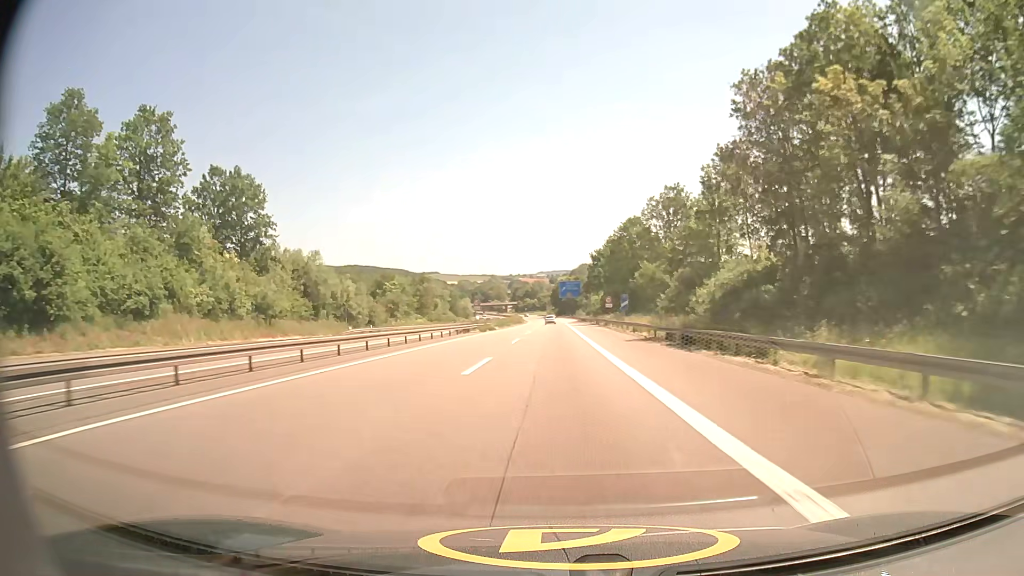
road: motorway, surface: asphalt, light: Day
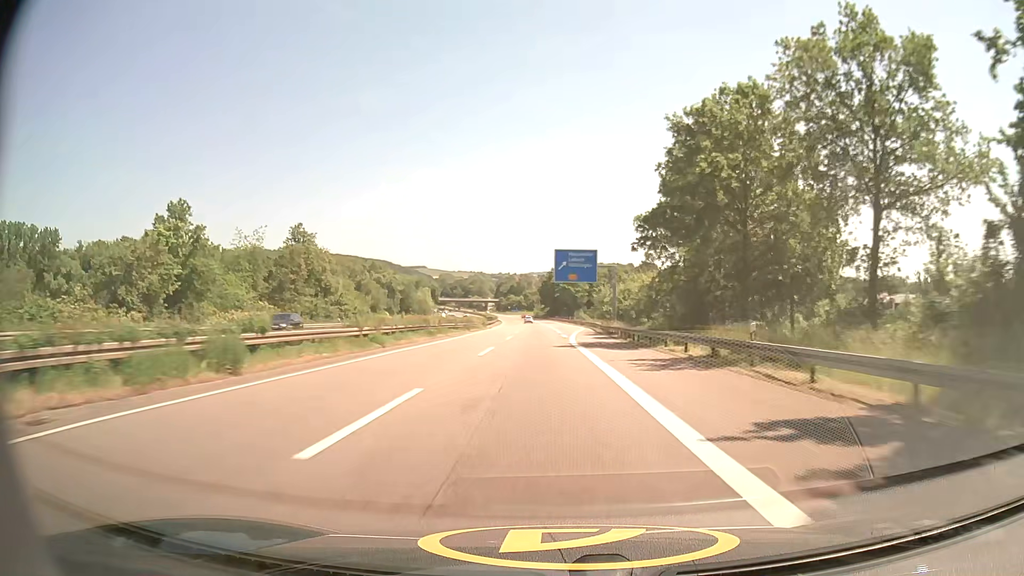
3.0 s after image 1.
(+0.3, +80.5) m; +1°
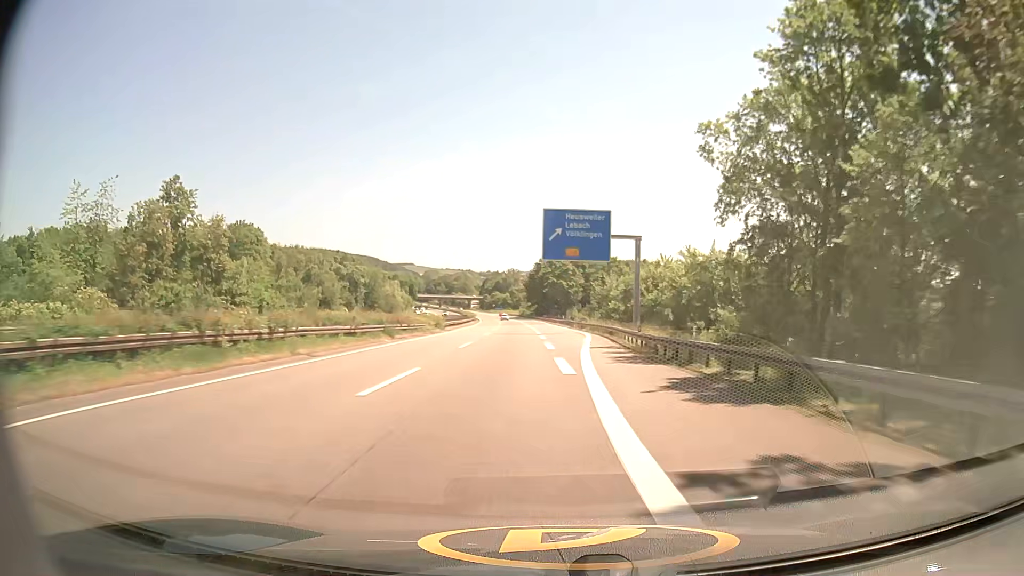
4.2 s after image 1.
(+0.4, +30.5) m; +1°
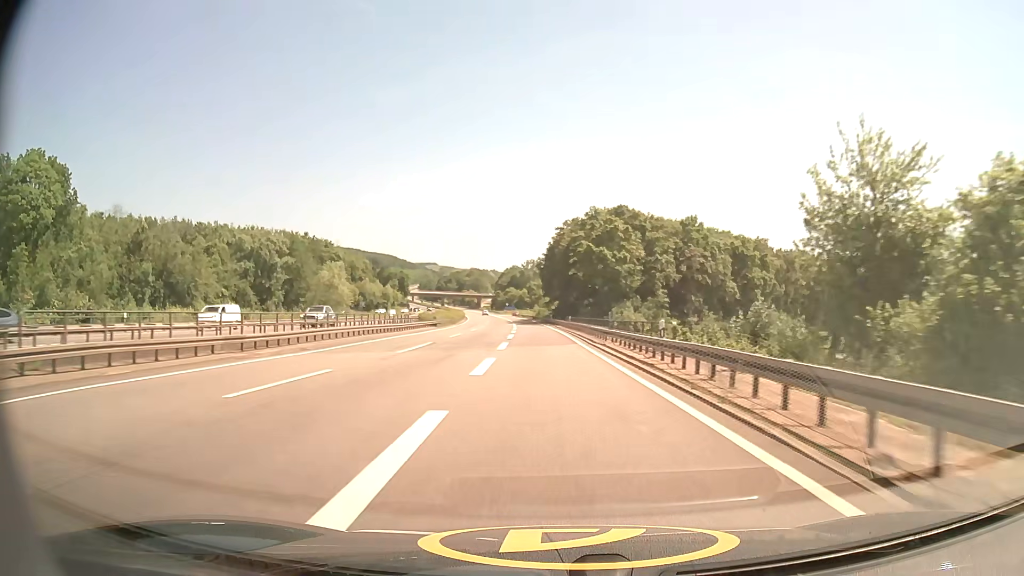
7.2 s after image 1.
(-0.2, +72.2) m; -2°
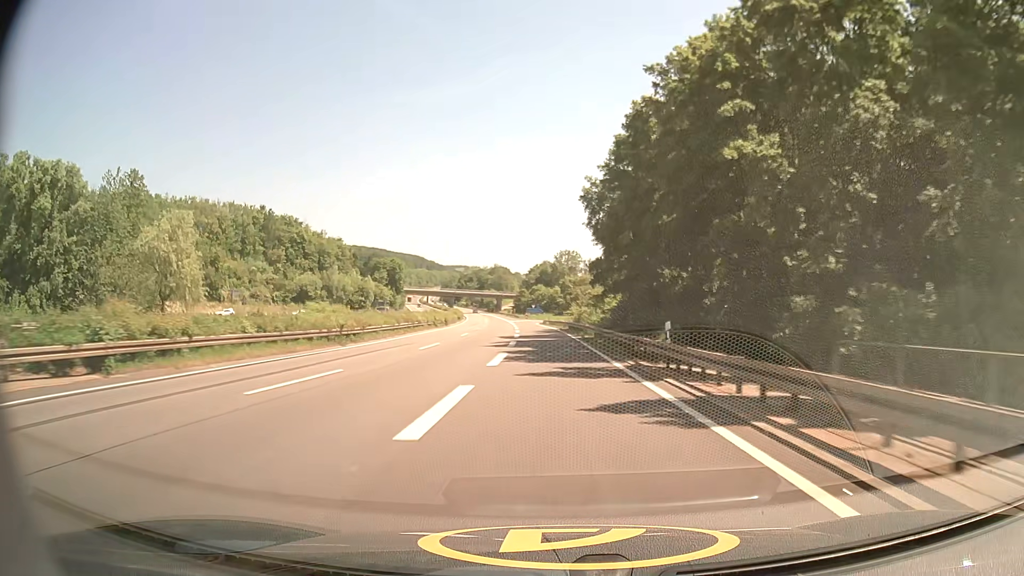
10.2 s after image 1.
(-2.1, +67.7) m; -3°
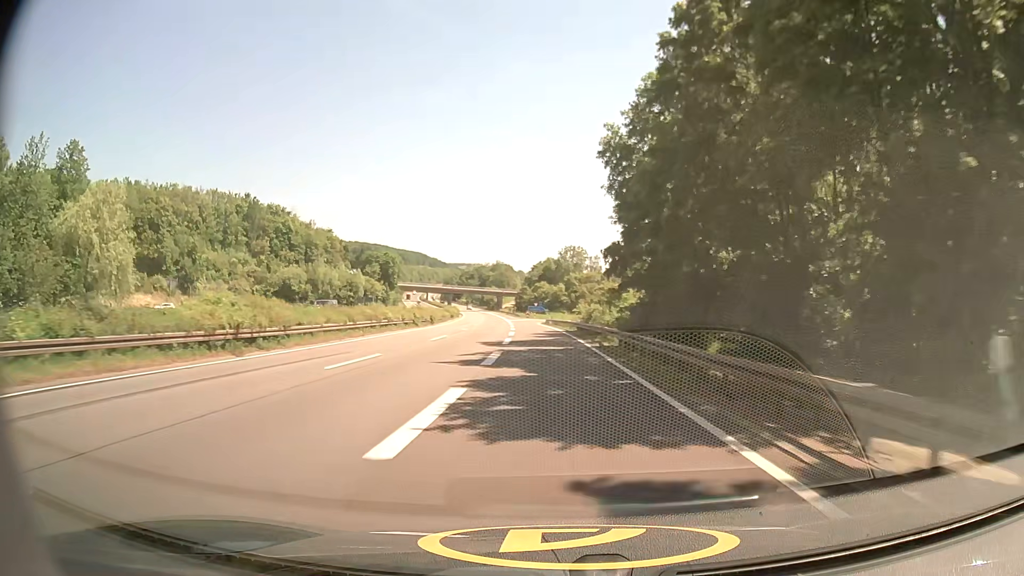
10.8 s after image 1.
(0.0, +13.0) m; 0°
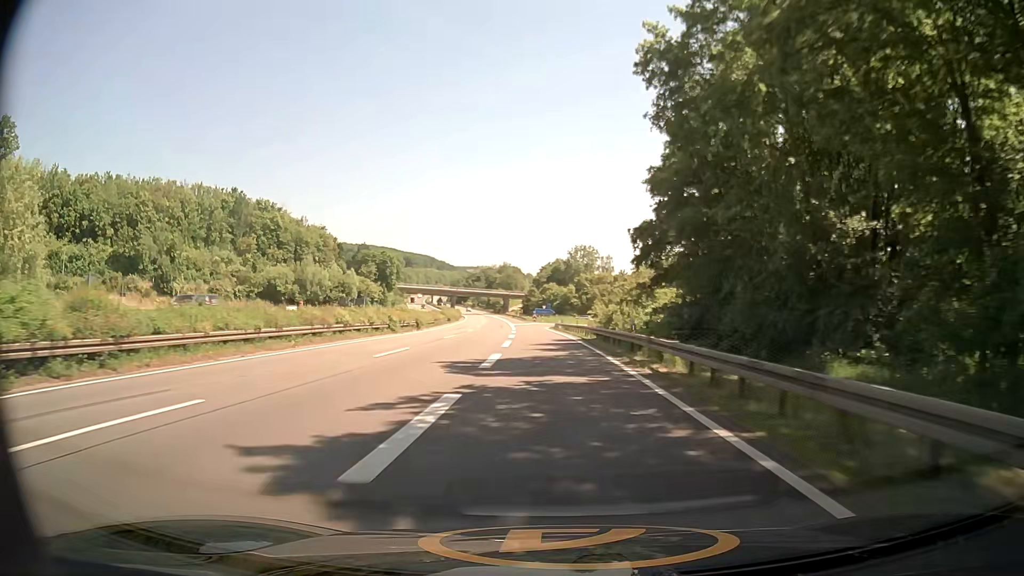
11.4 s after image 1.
(0.0, +12.8) m; -1°
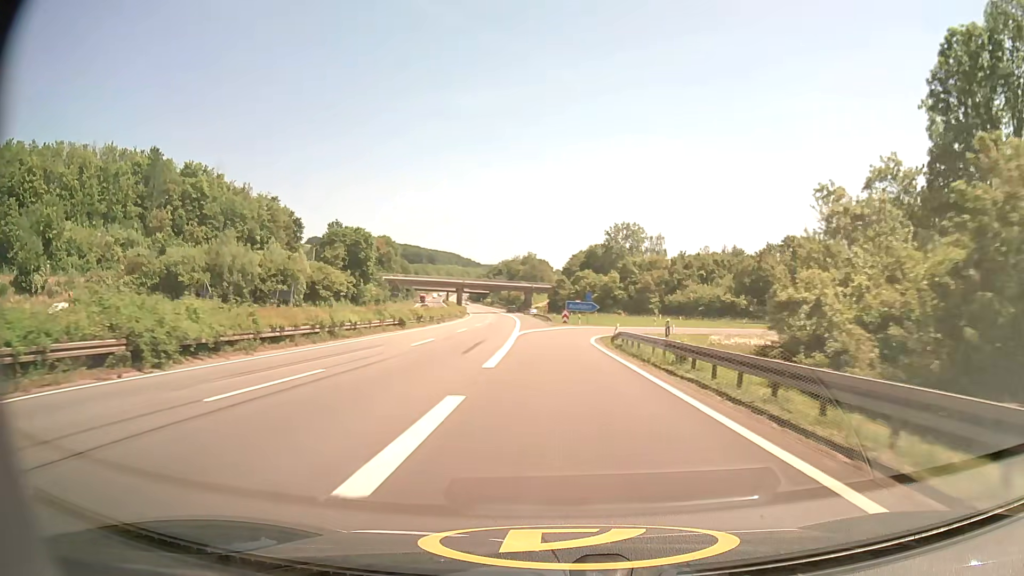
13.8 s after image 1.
(-1.1, +48.1) m; -2°
(0, +10) (0, +20) (0, +30) (0, +40) (+1, +50) (+4, +59) (+9, +68) (+15, +76) (+23, +82) (+32, +87) m
